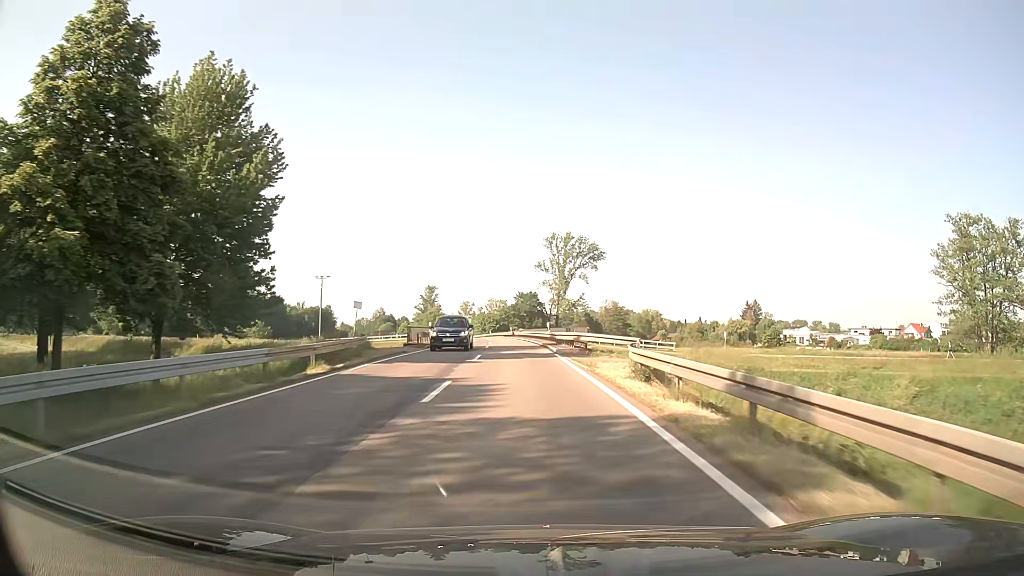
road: secondary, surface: asphalt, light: Day
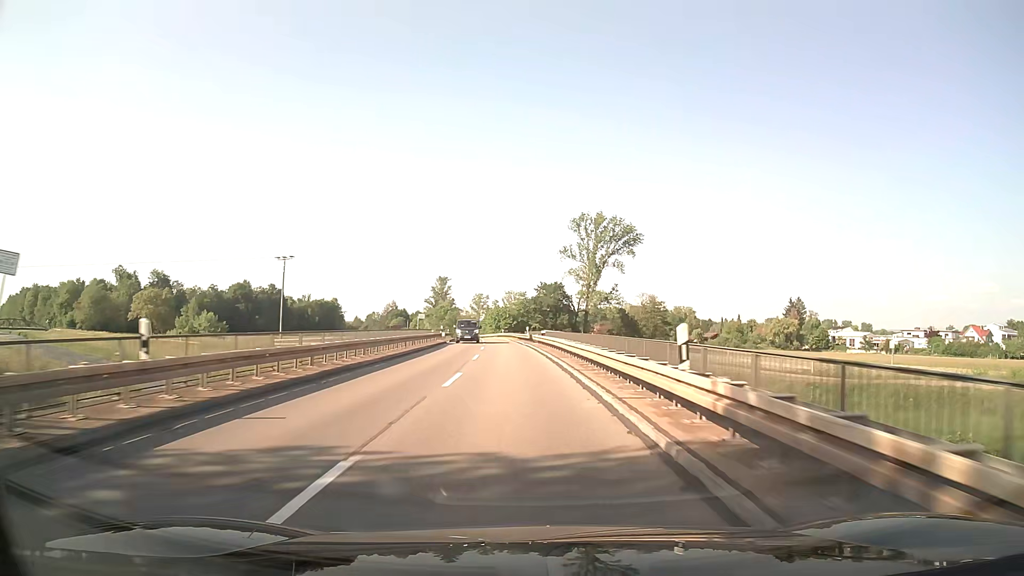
(-0.5, +32.6) m; -2°
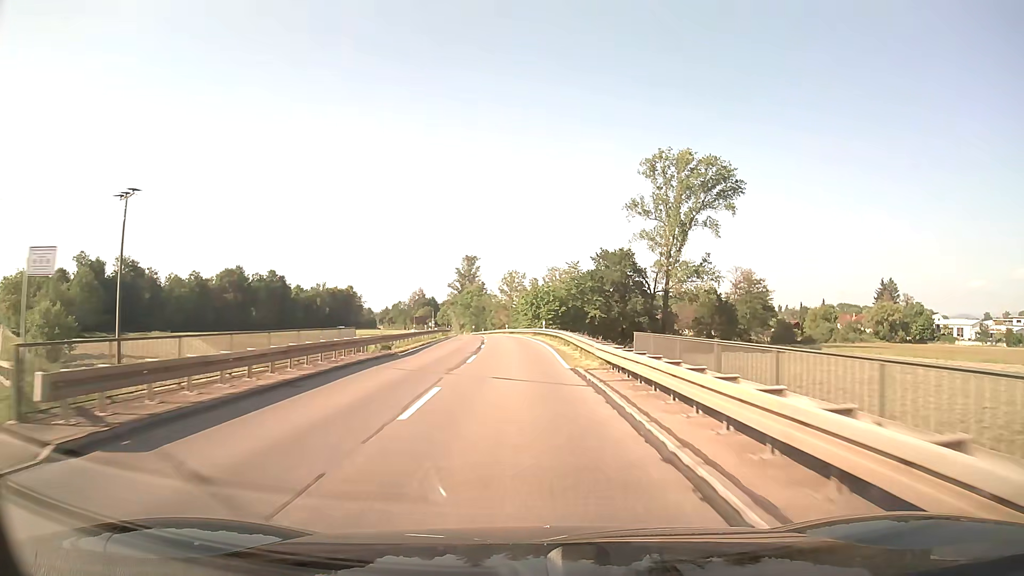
(-1.8, +54.0) m; -4°
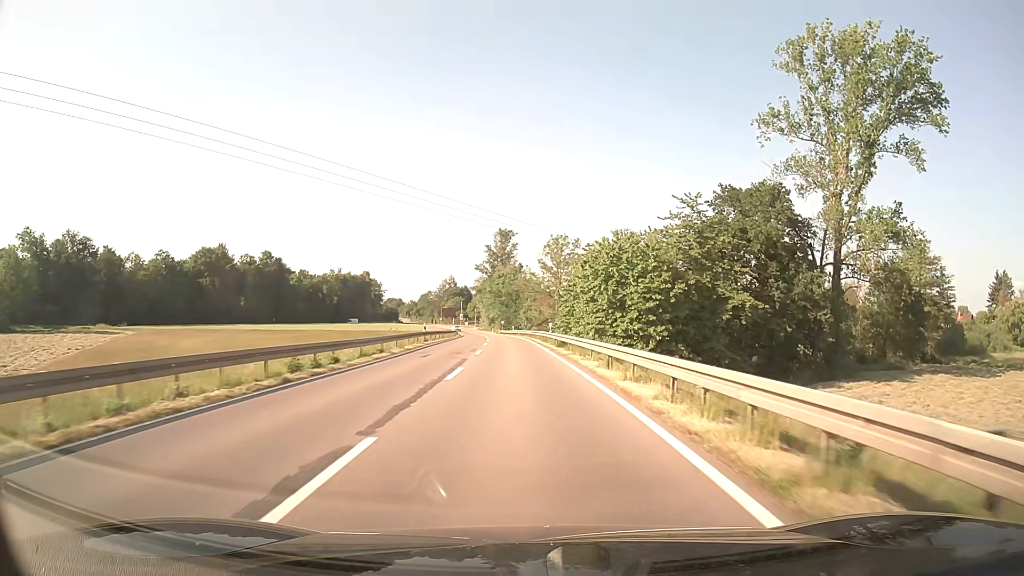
(-1.7, +53.6) m; -4°
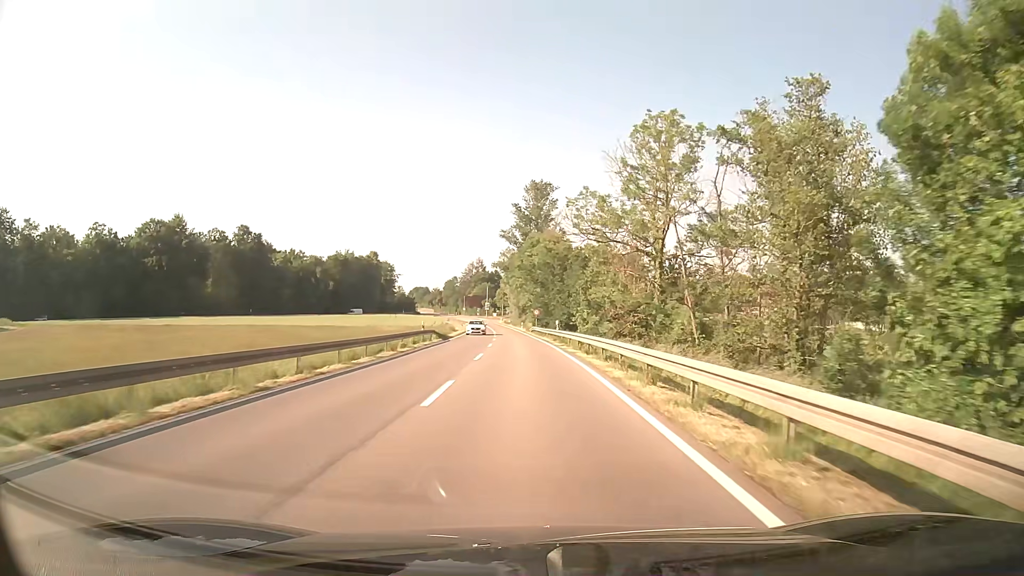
(-1.5, +52.9) m; -3°
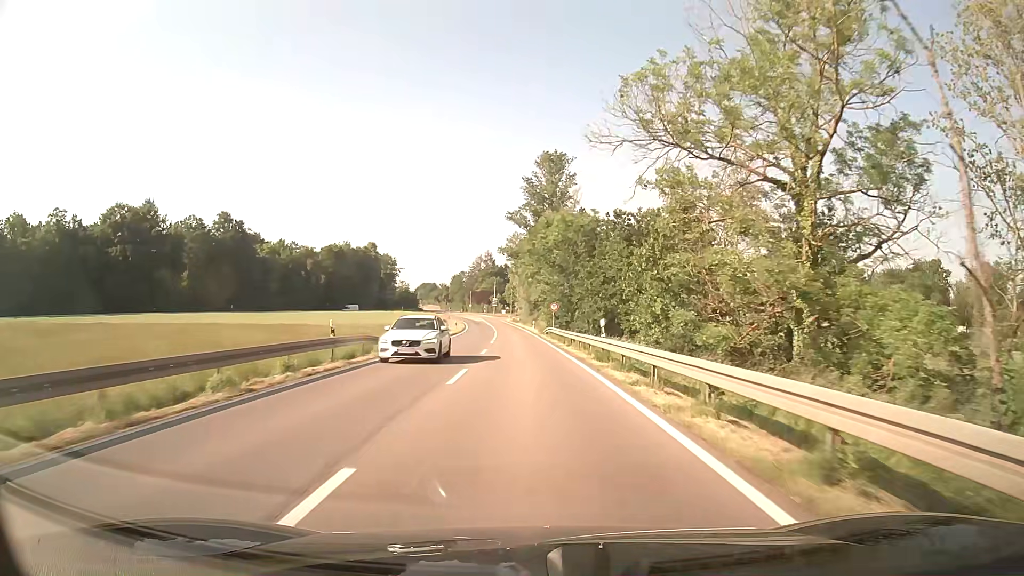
(-0.2, +21.0) m; -1°
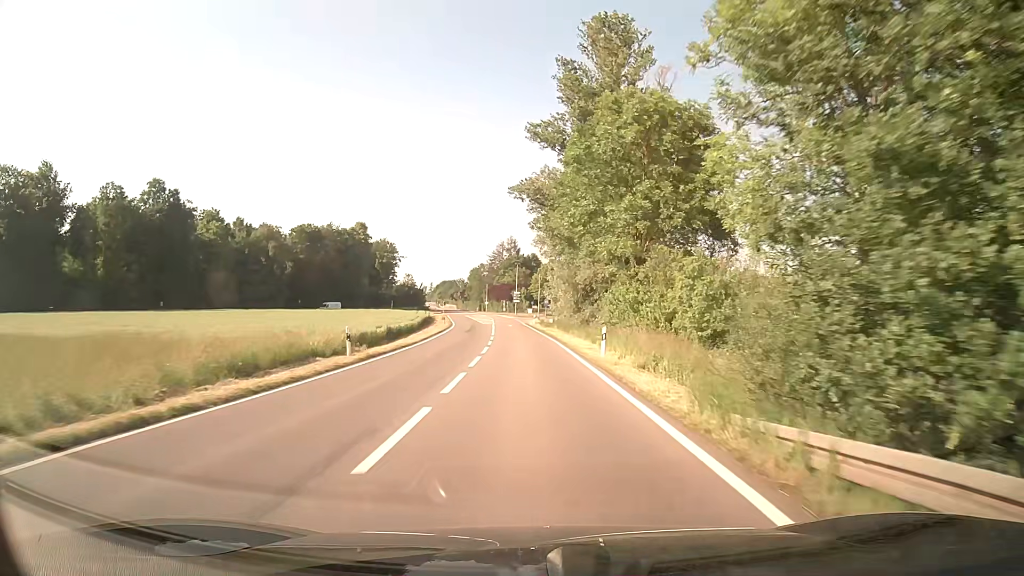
(-0.9, +50.1) m; -3°
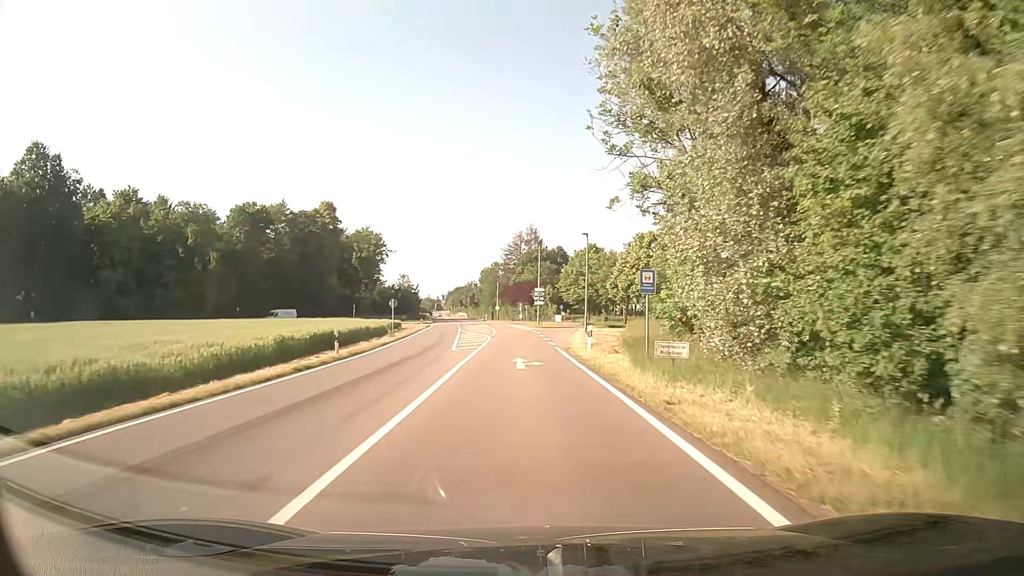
(-0.7, +46.8) m; -2°
(0, +10) (0, +20) (0, +30) (+1, +40) (+1, +50) (+2, +60) (+5, +69) (+12, +77) (+21, +80) (+31, +79) m
